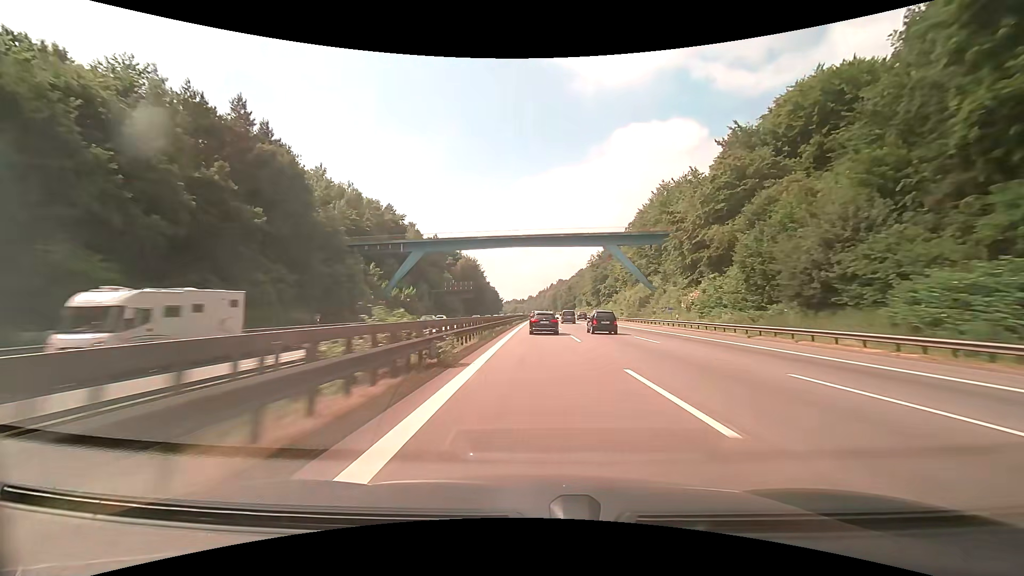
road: motorway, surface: asphalt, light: Day
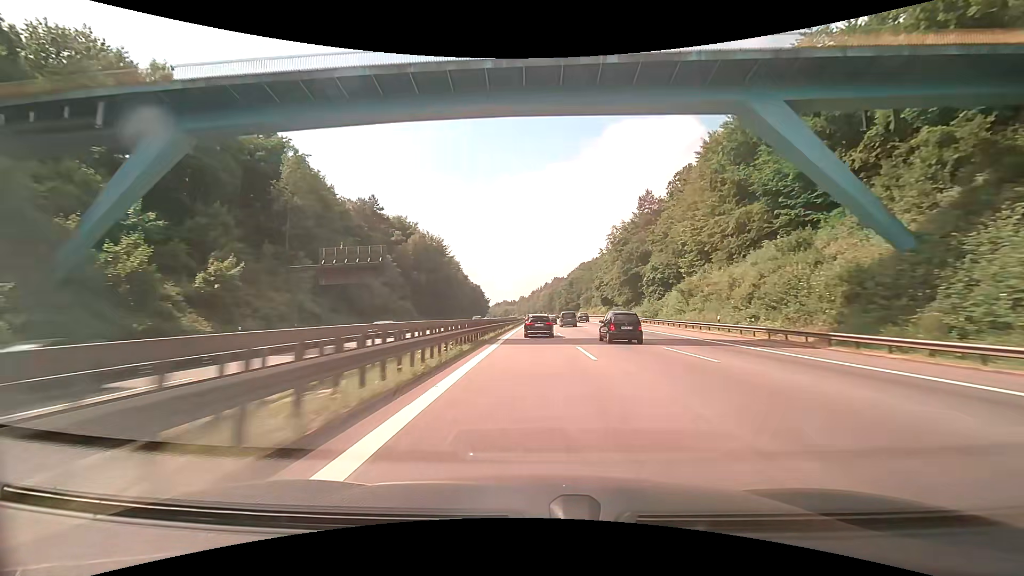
(+0.6, +62.4) m; +1°
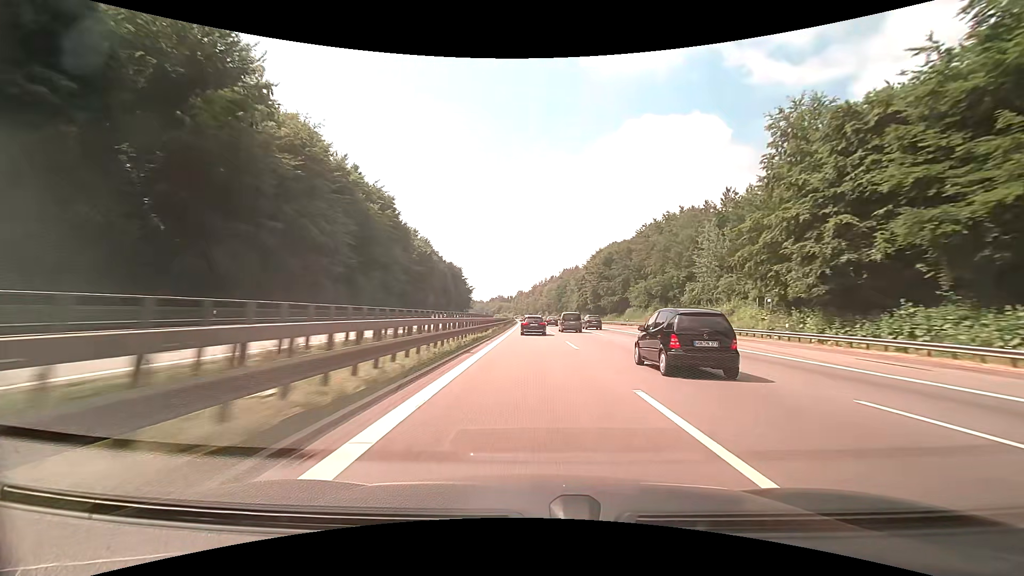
(-0.1, +103.1) m; 0°
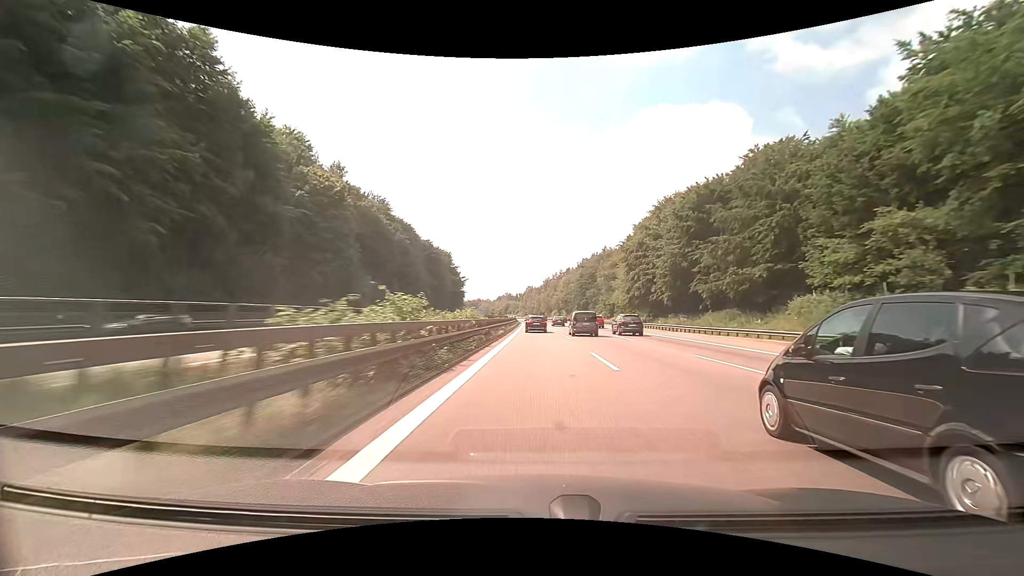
(-0.4, +62.7) m; -1°
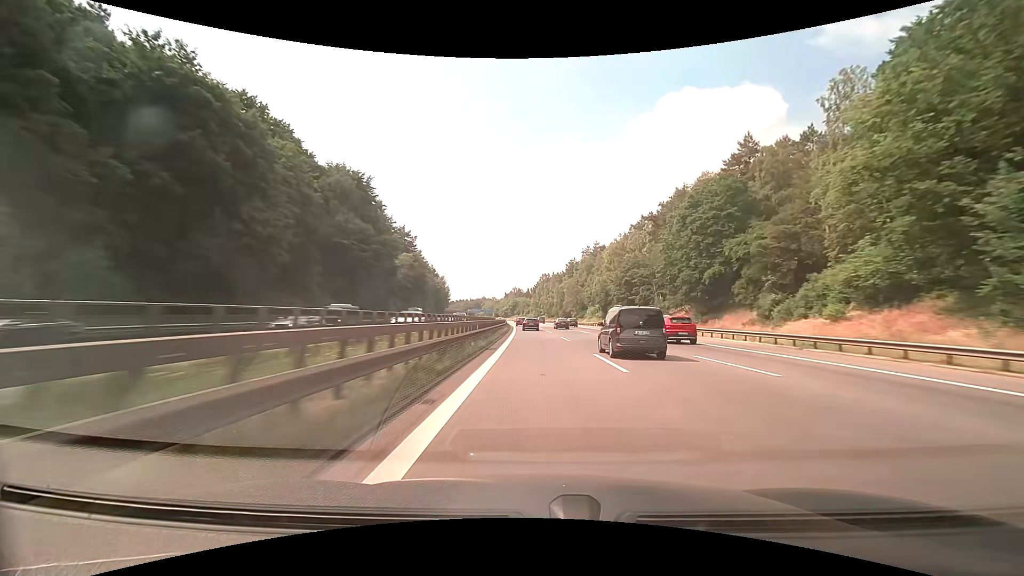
(-1.2, +108.1) m; -2°
